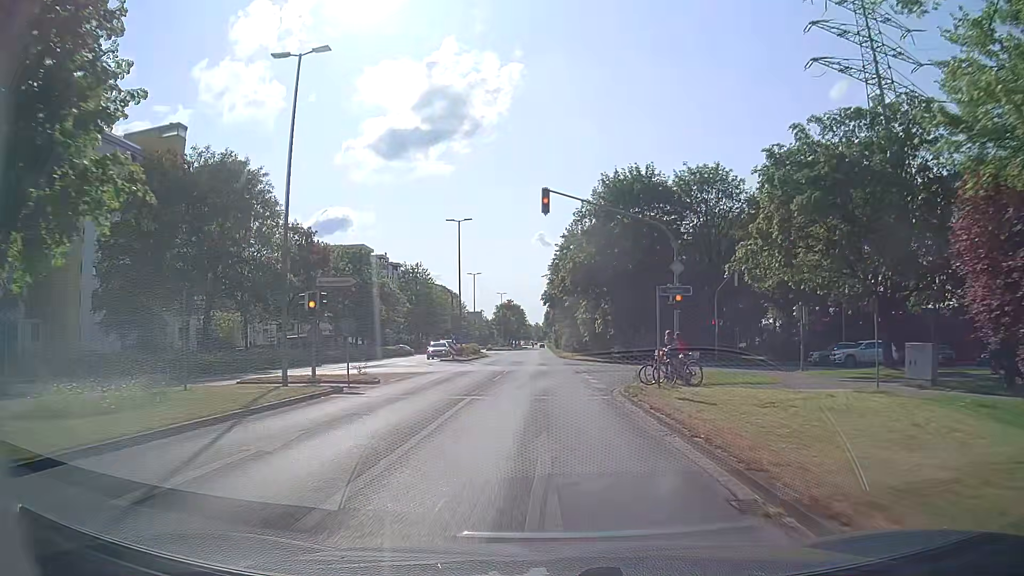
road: tertiary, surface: asphalt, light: Day
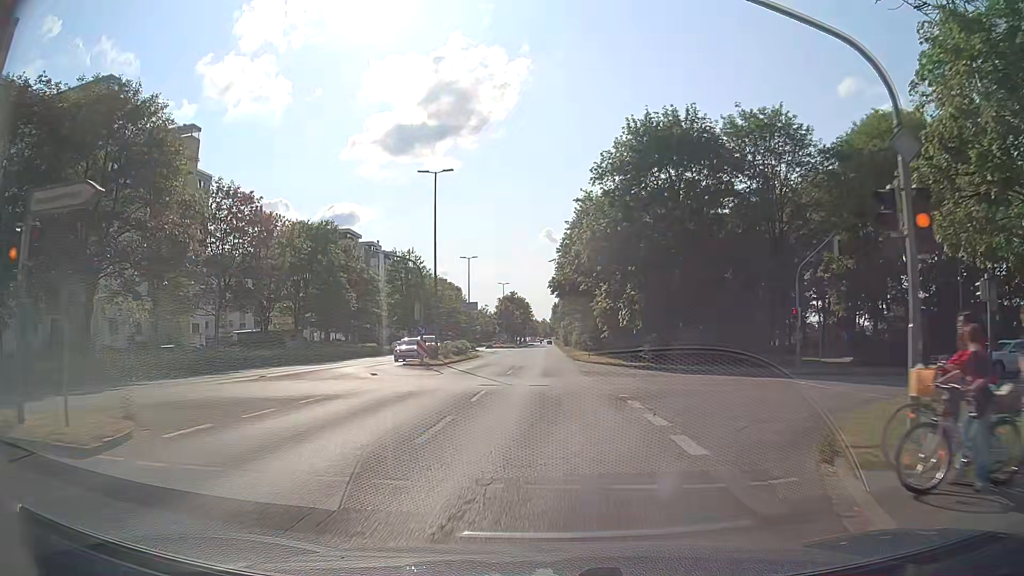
(+0.2, +14.9) m; 0°
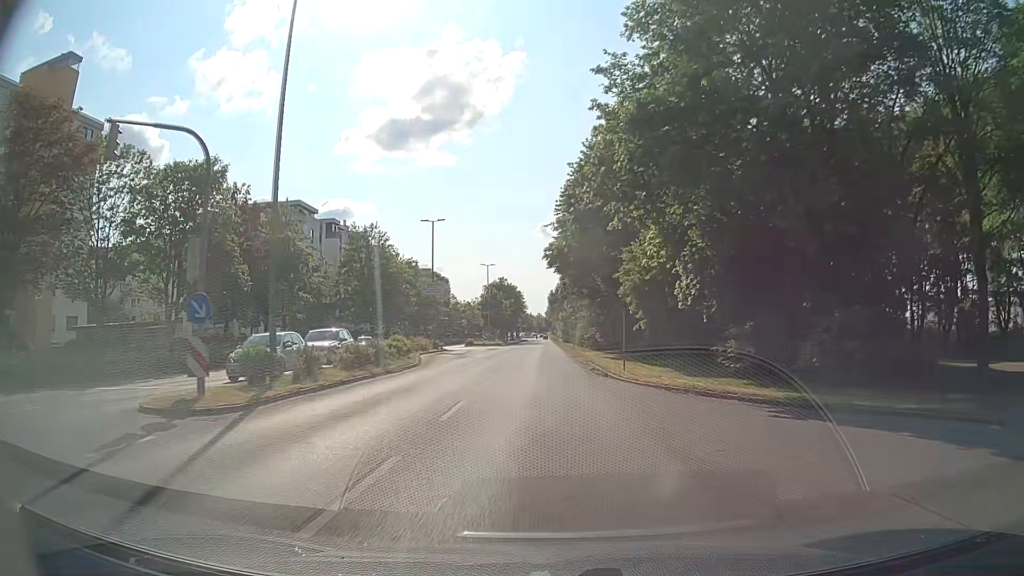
(-0.1, +22.8) m; +1°
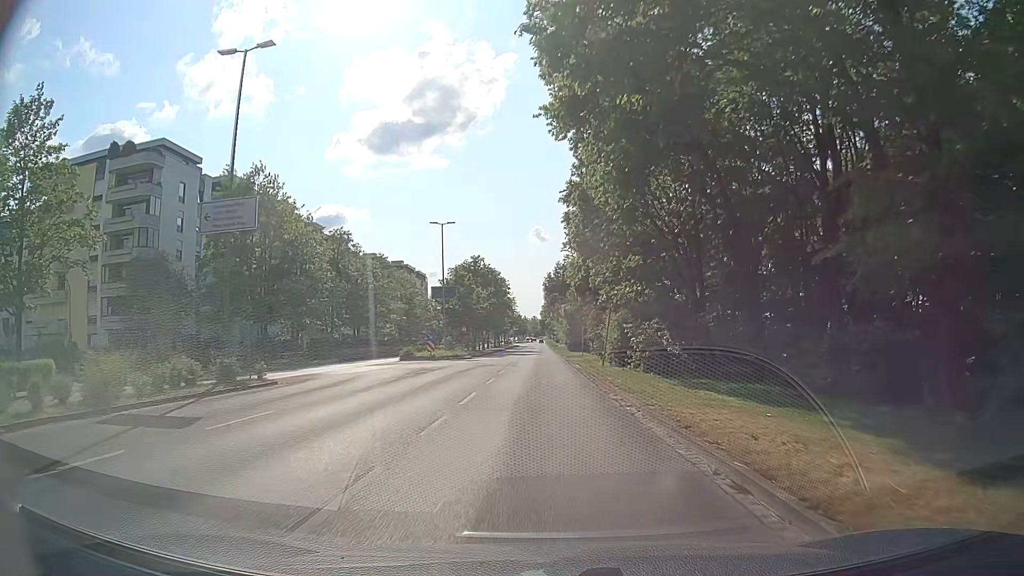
(-0.3, +37.1) m; 0°
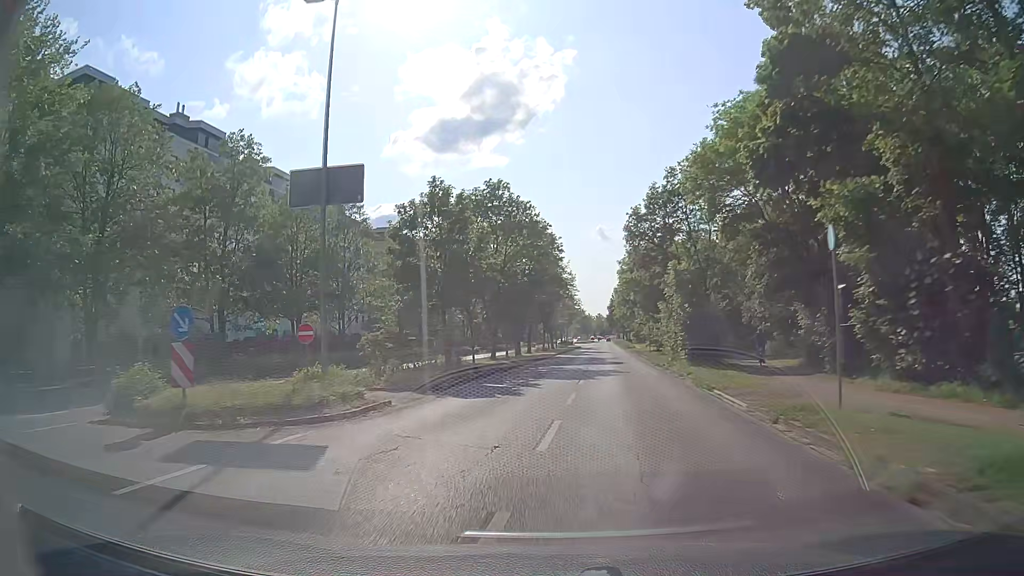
(-0.8, +38.5) m; -4°
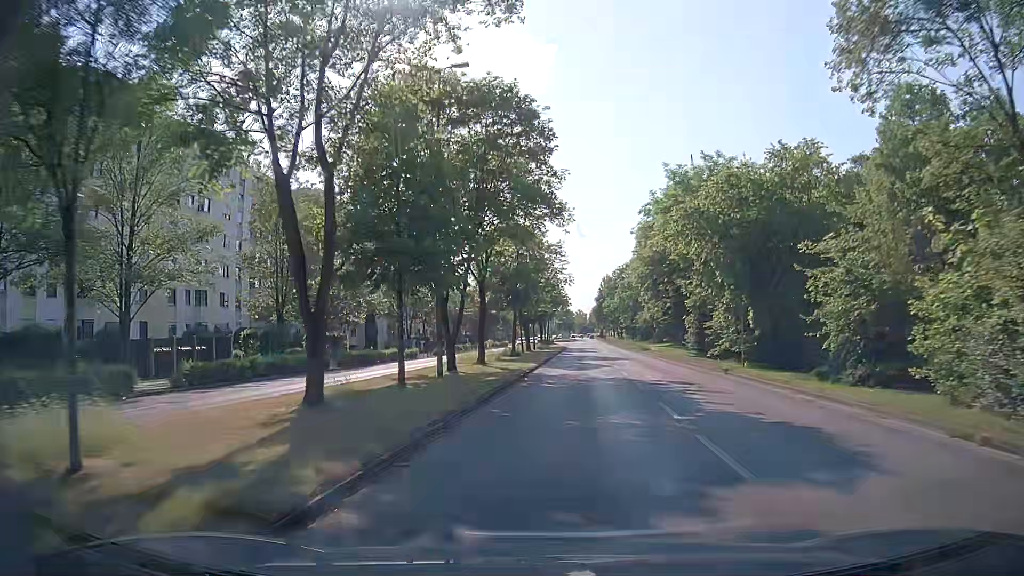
(-0.1, +30.8) m; +1°
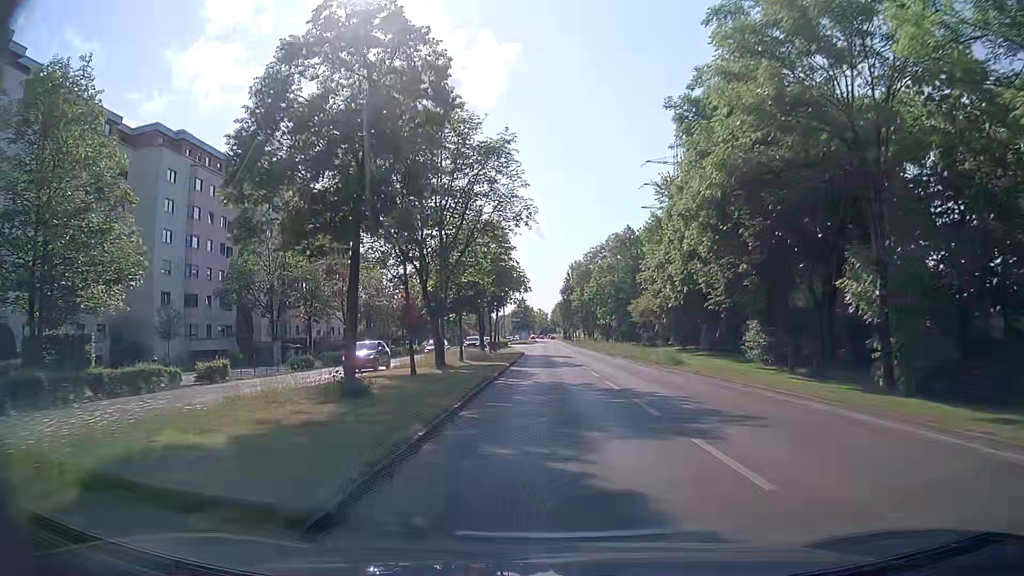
(+1.1, +30.4) m; +3°
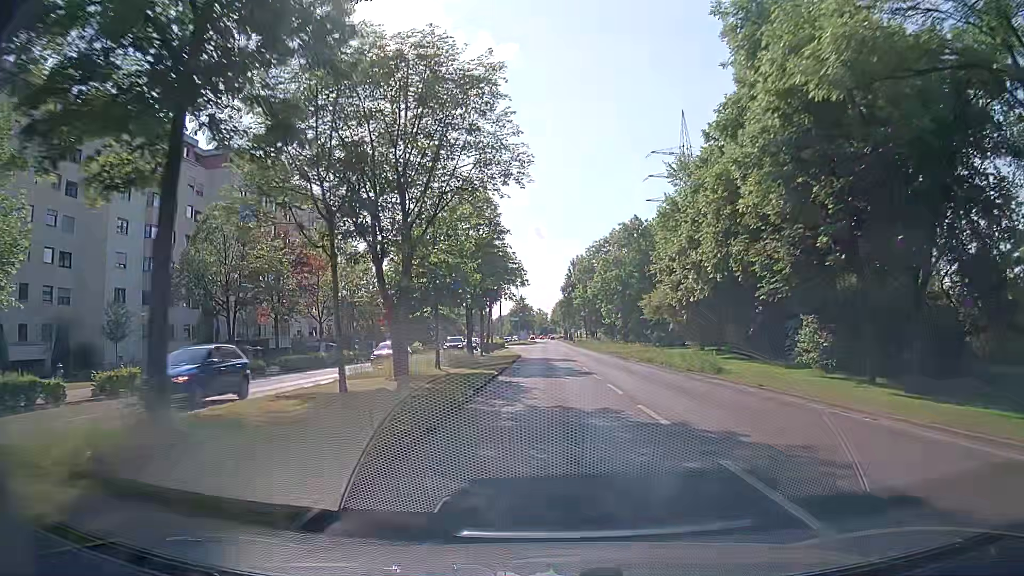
(0.0, +7.6) m; 0°
(0, +10) (0, +20) (0, +30) (0, +40) (0, +50) (0, +60) (0, +70) (0, +80) (0, +90) (0, +100) m
